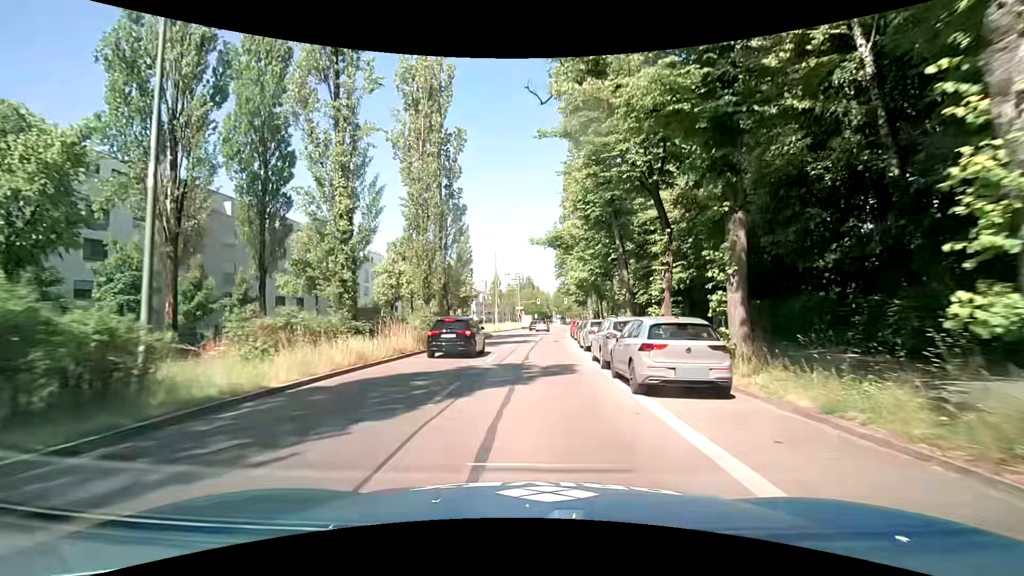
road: secondary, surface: asphalt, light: Day
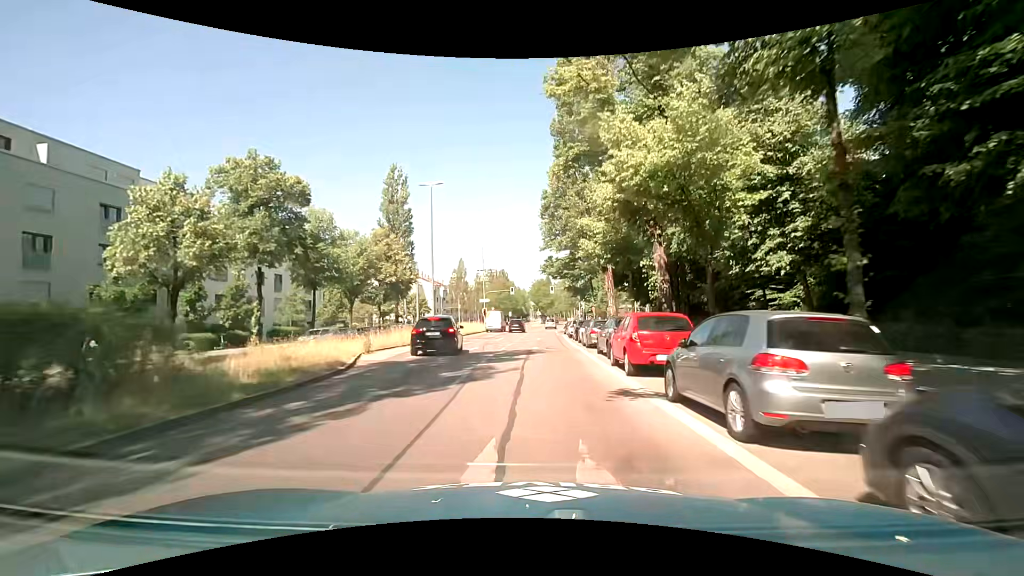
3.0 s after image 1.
(+1.1, +34.2) m; +3°
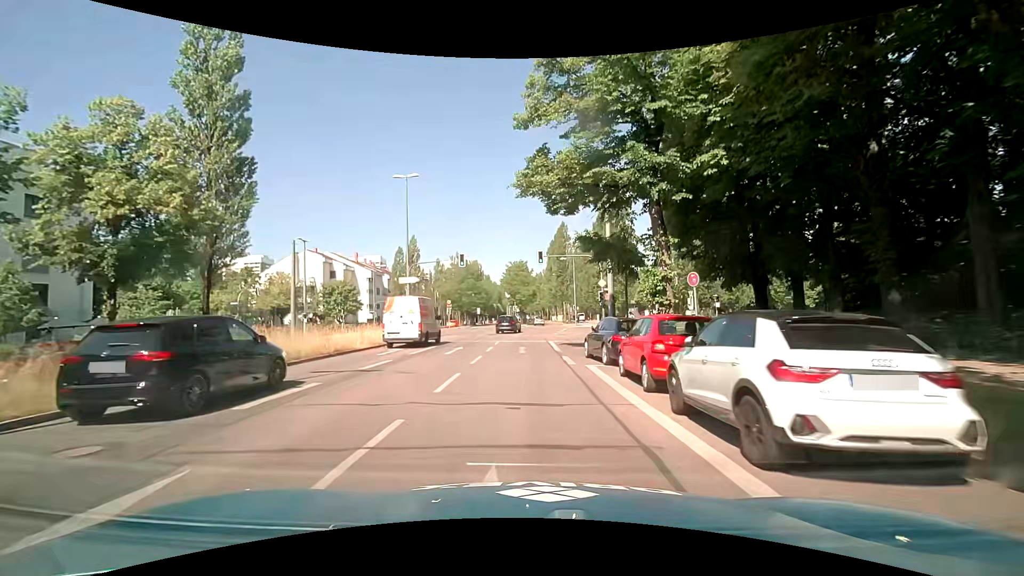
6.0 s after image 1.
(+0.9, +35.4) m; +3°
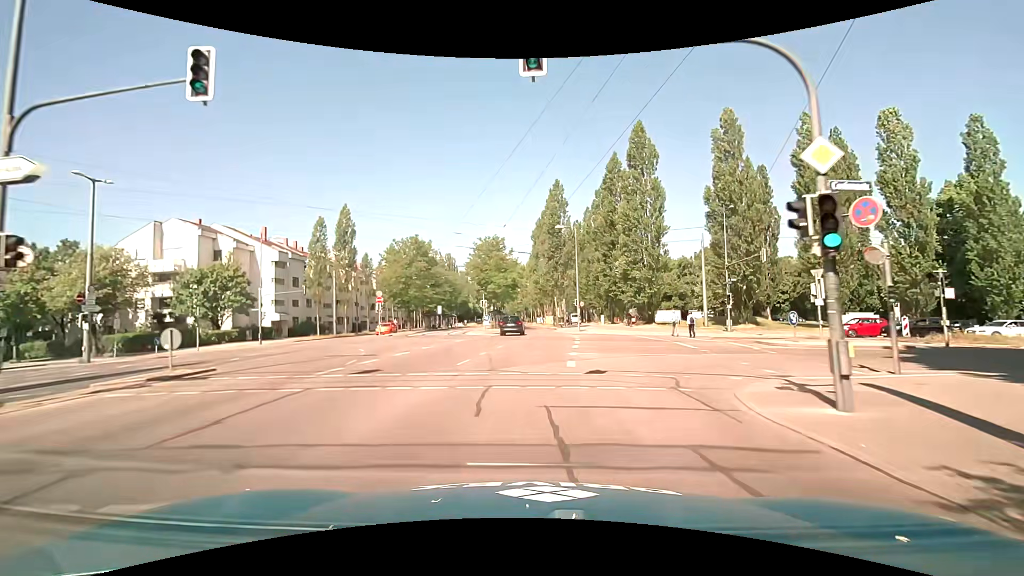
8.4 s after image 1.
(+0.3, +27.8) m; +1°
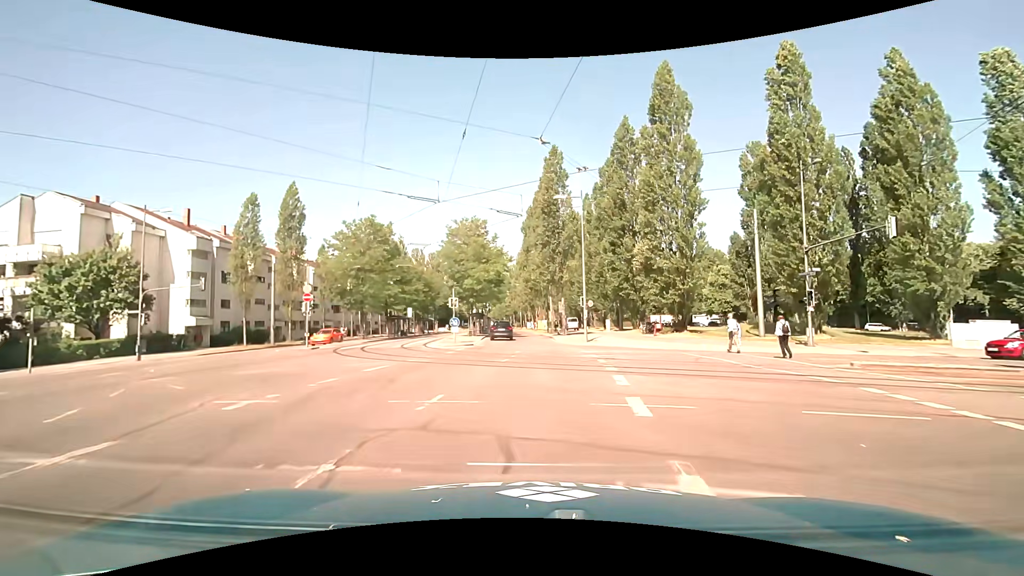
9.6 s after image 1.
(+0.3, +13.6) m; +1°
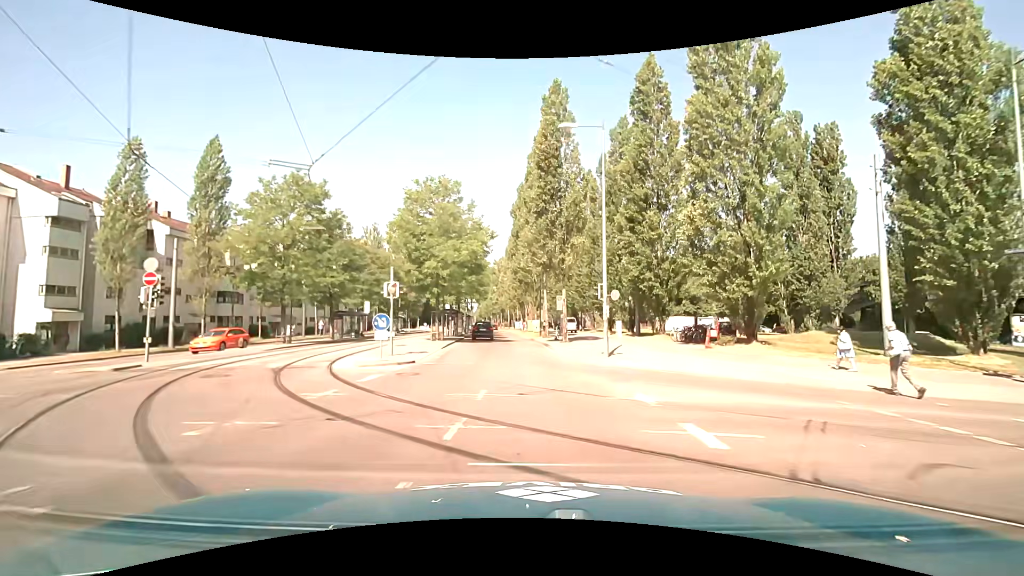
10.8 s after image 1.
(+0.4, +13.4) m; +2°
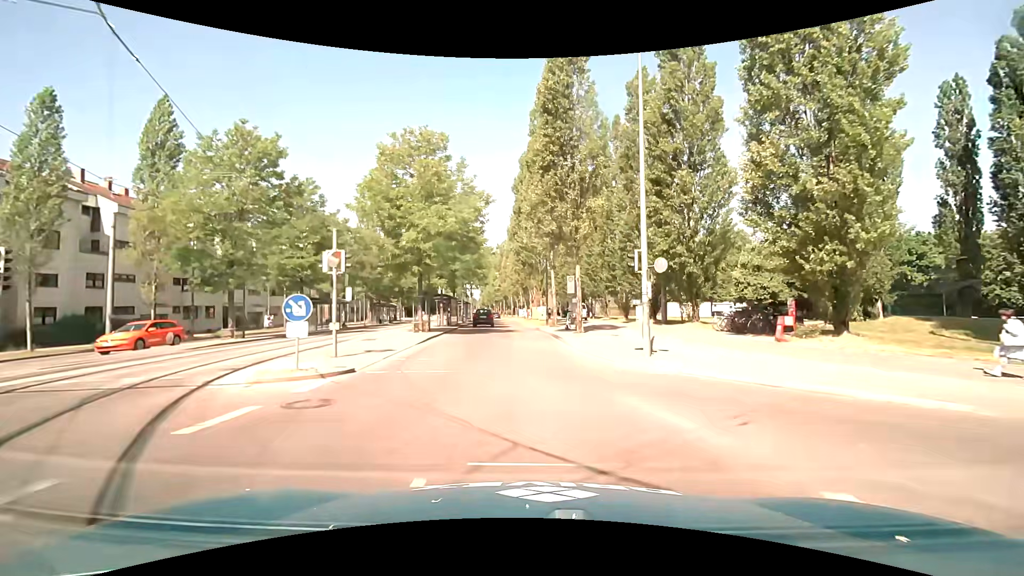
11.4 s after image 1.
(-0.1, +6.7) m; -1°
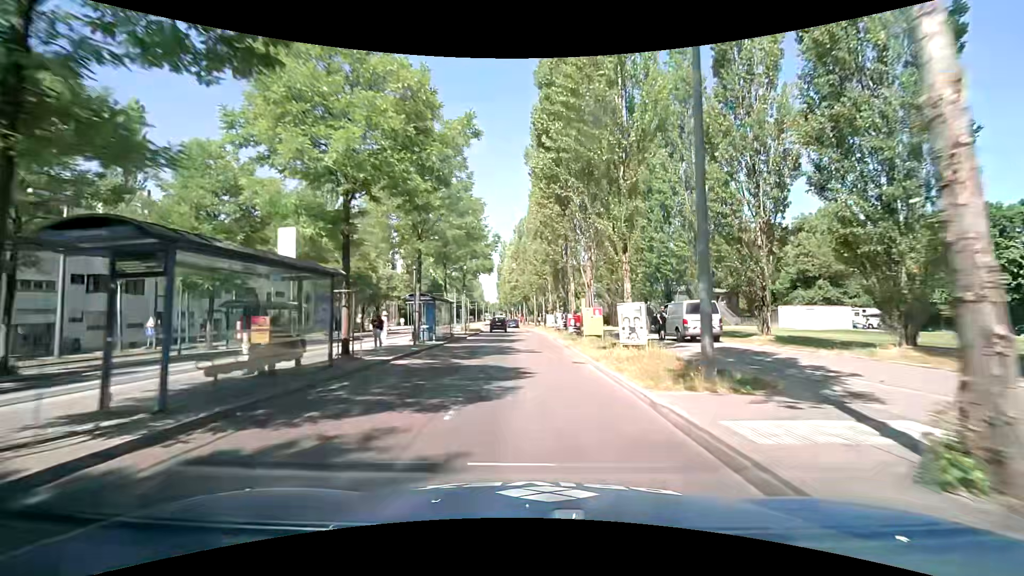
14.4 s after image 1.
(-1.2, +33.6) m; -2°
(0, +10) (0, +20) (0, +30) (-1, +40) (-2, +50) (-3, +60) (-5, +70) (-6, +80) (-8, +90) (-9, +99) m
